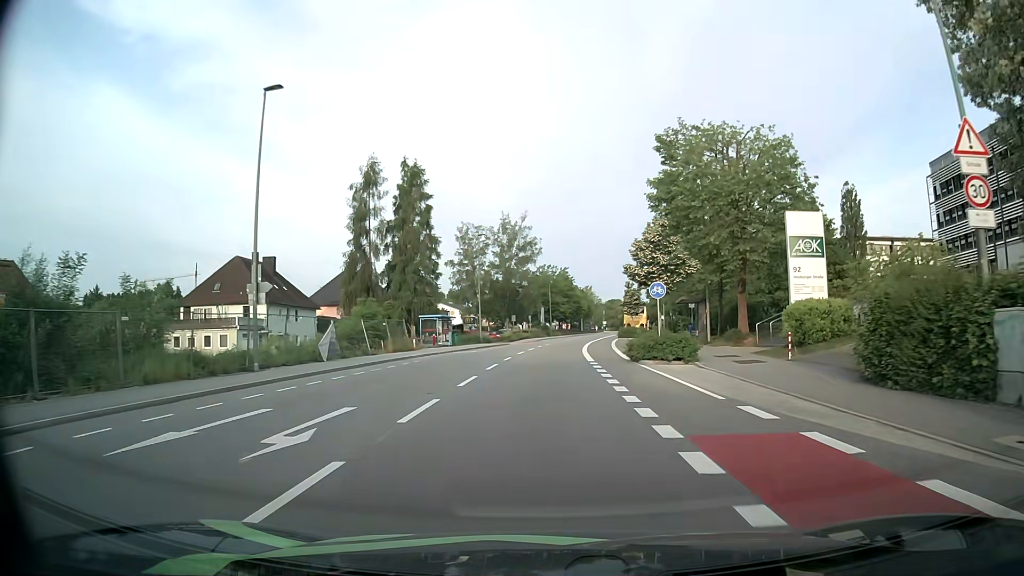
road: tertiary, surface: asphalt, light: Day
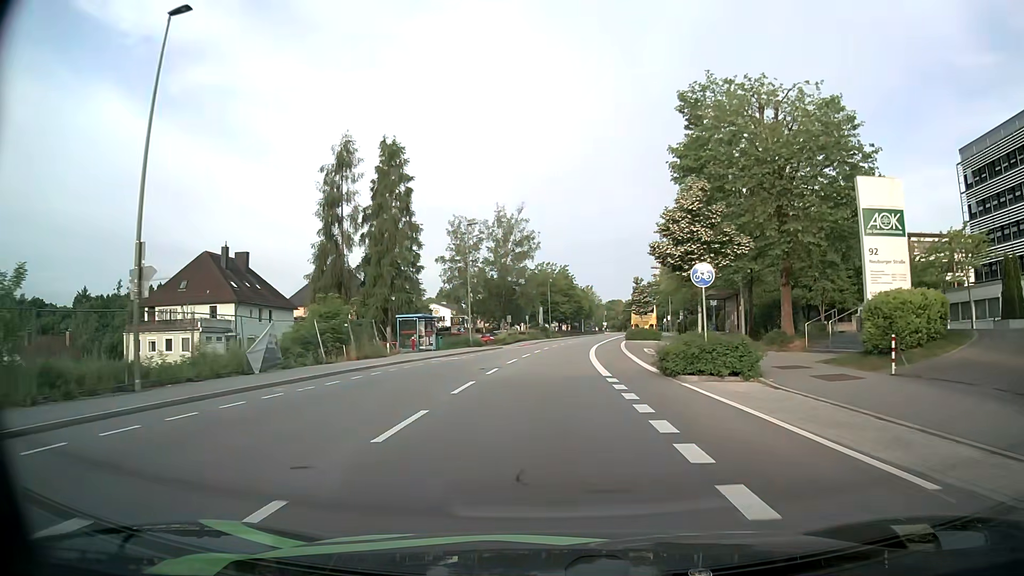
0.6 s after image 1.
(0.0, +7.5) m; 0°
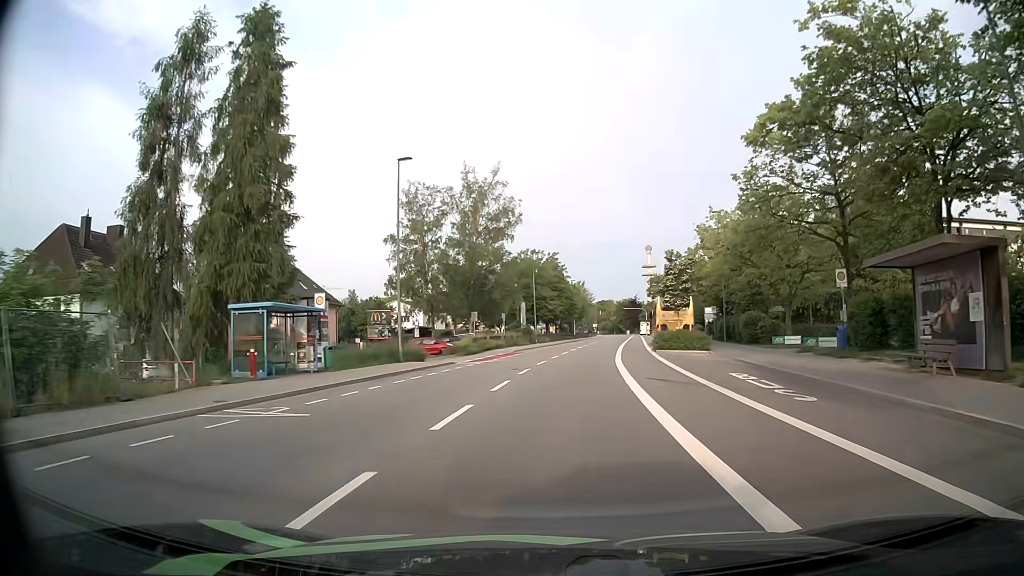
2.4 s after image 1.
(+0.1, +22.6) m; +1°
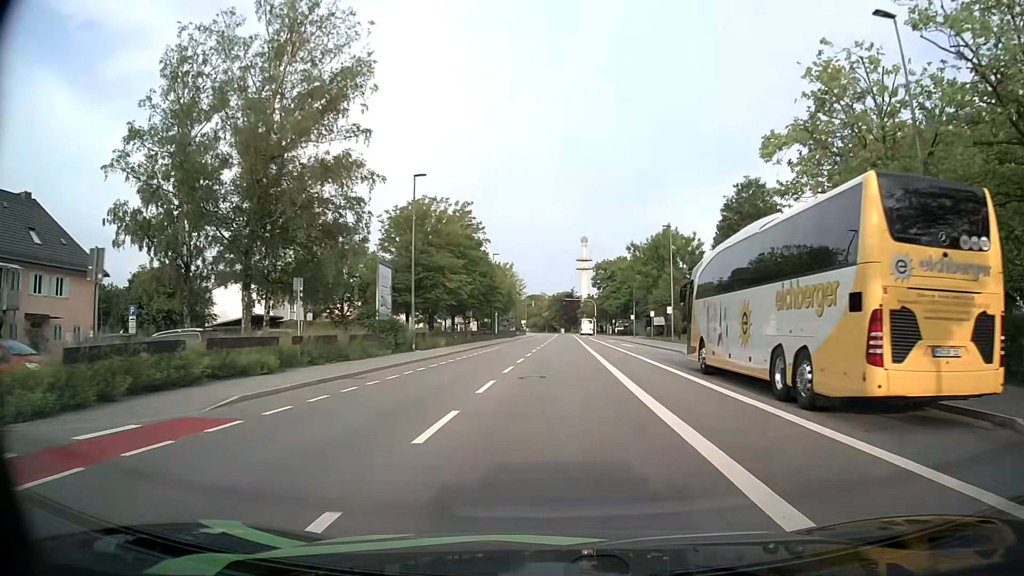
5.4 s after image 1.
(+2.2, +37.1) m; +6°
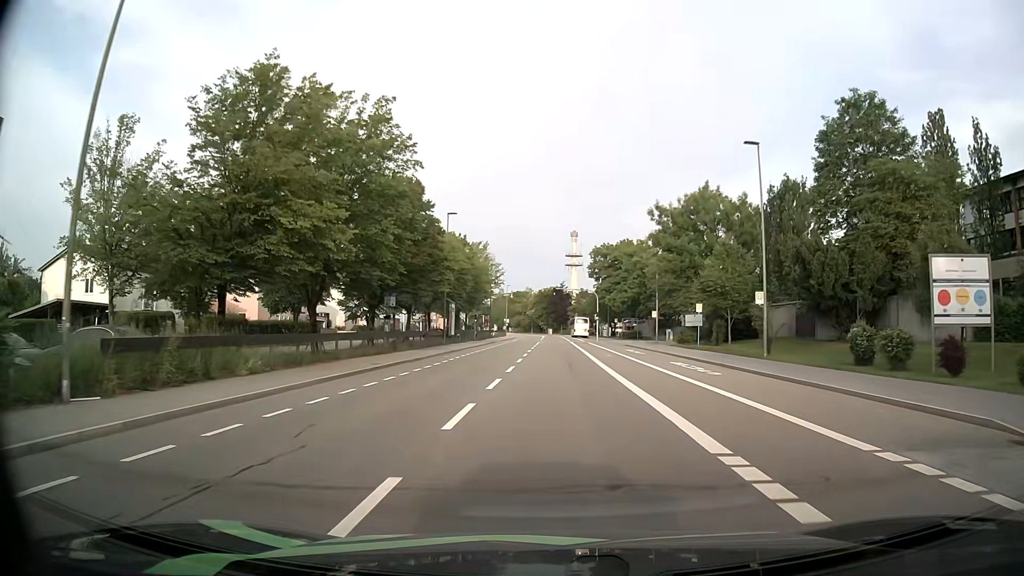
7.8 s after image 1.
(+0.4, +28.8) m; +1°
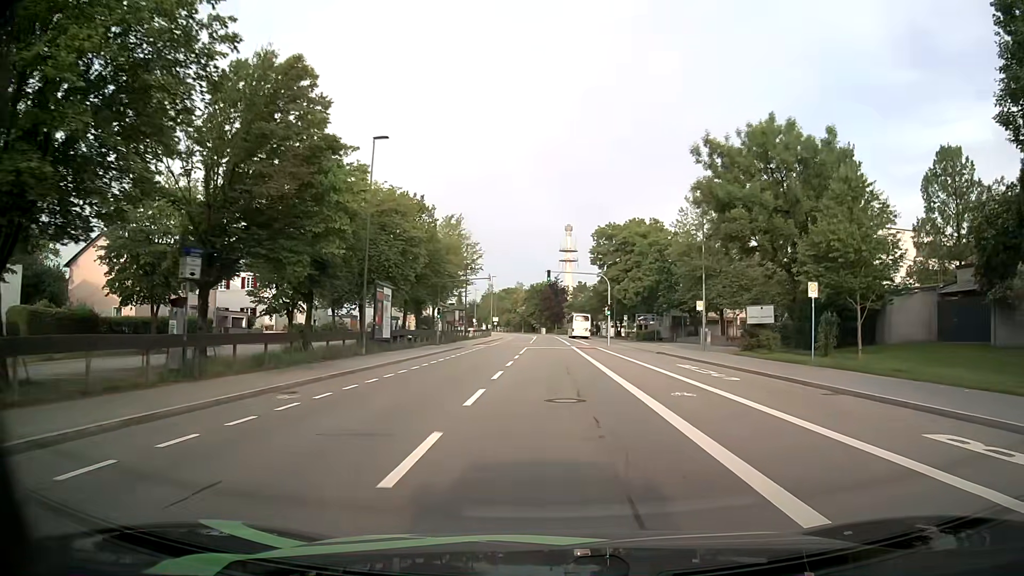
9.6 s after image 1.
(+0.1, +21.5) m; +1°
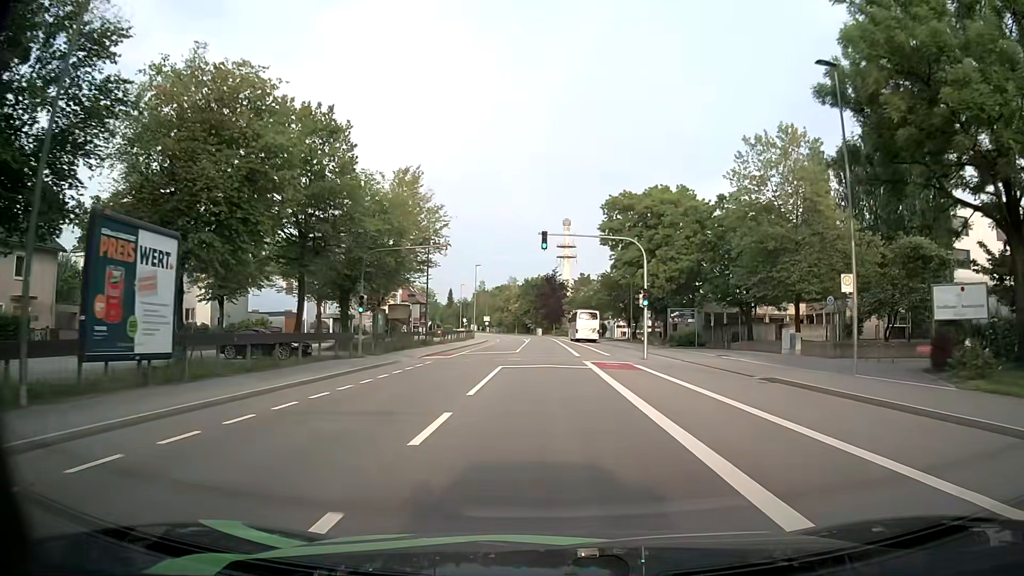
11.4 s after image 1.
(+0.1, +21.9) m; 0°
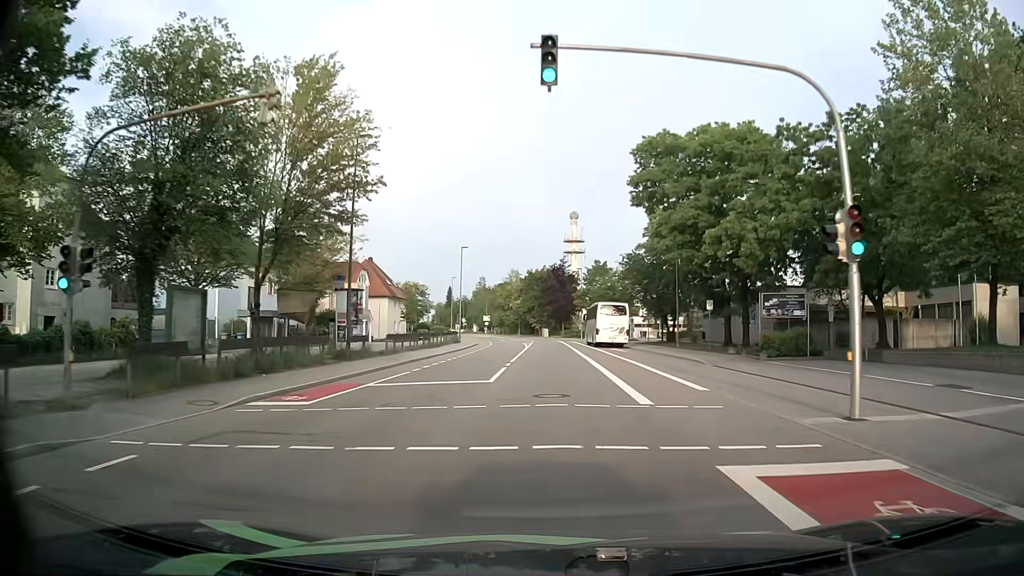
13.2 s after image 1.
(-0.2, +22.0) m; -1°
(0, +10) (0, +20) (0, +30) (0, +40) (0, +50) (0, +60) (+1, +70) (0, +80) (0, +90) (-1, +100) m
